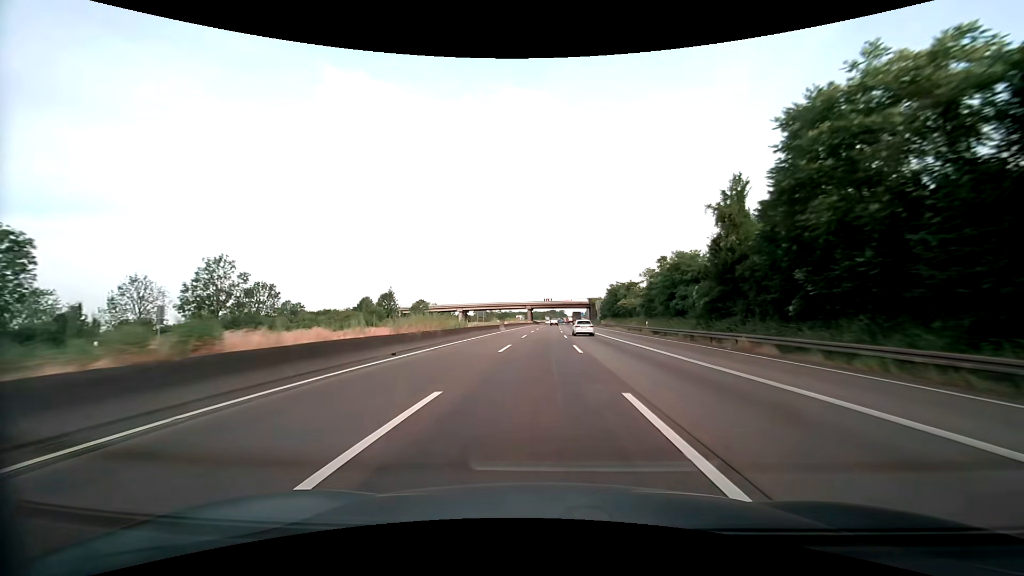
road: motorway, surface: asphalt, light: Day
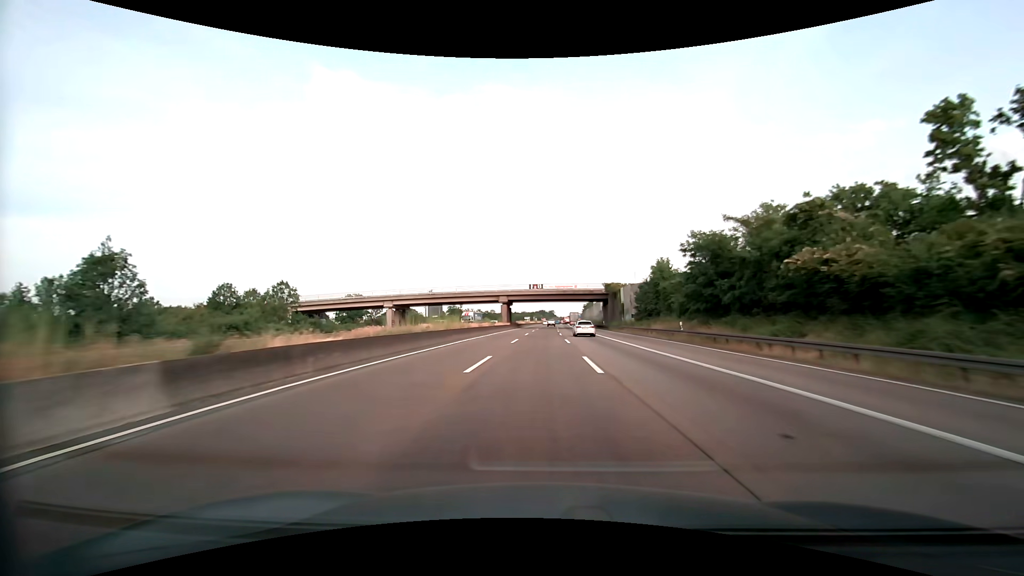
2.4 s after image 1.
(+0.6, +62.3) m; +1°
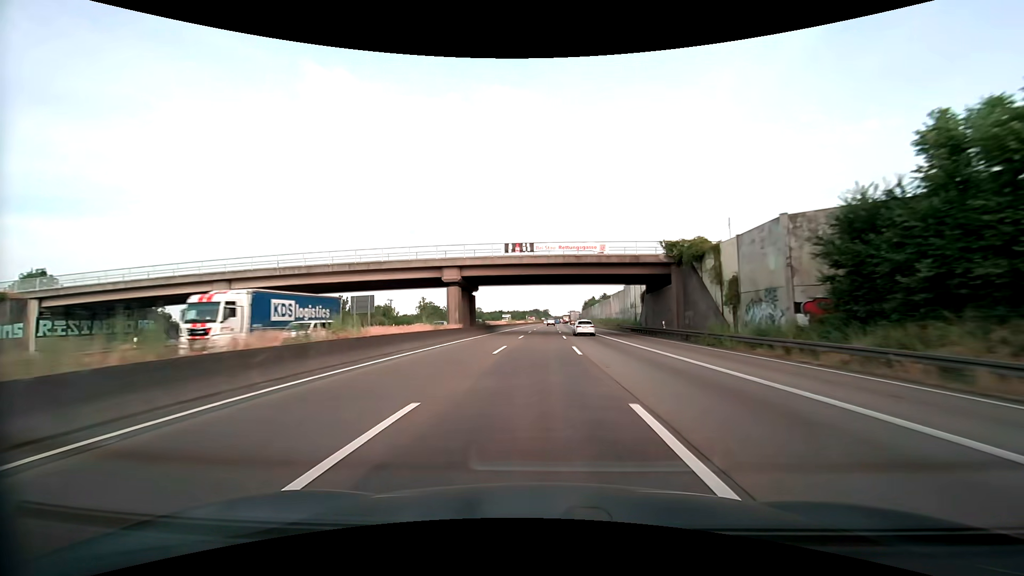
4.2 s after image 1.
(+0.3, +46.9) m; +1°
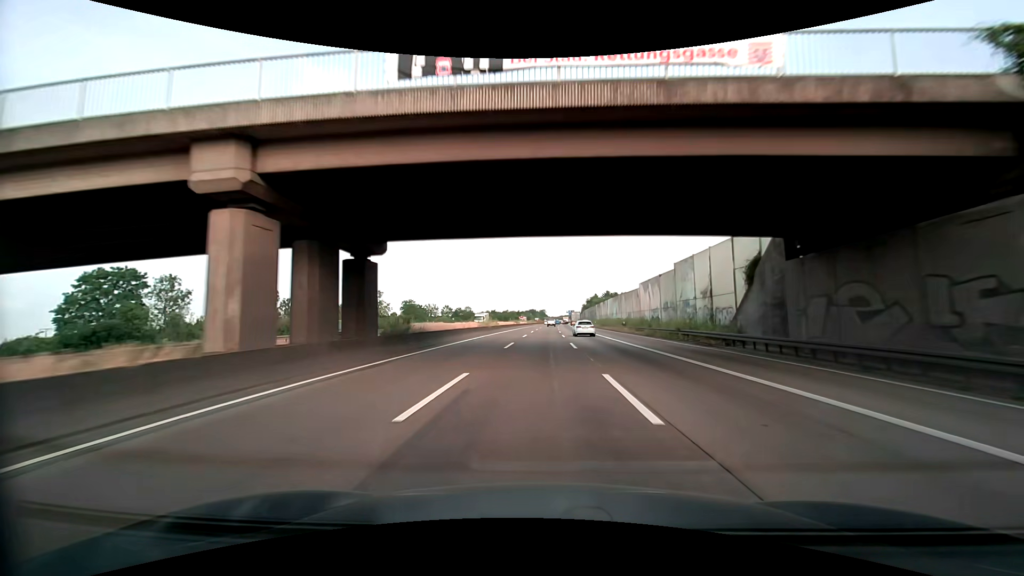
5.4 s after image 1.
(+0.1, +31.3) m; 0°
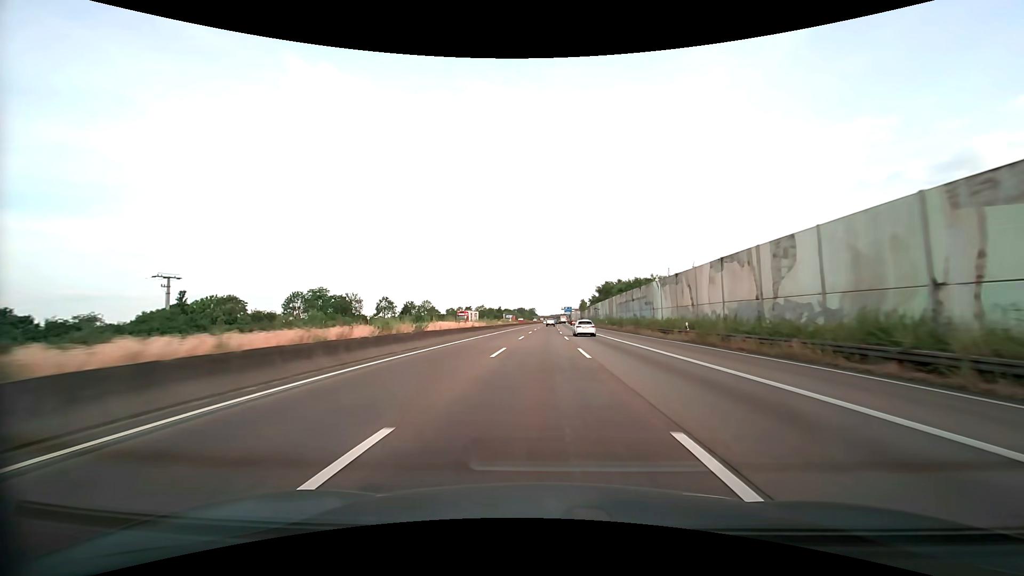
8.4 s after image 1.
(+0.7, +78.5) m; +1°
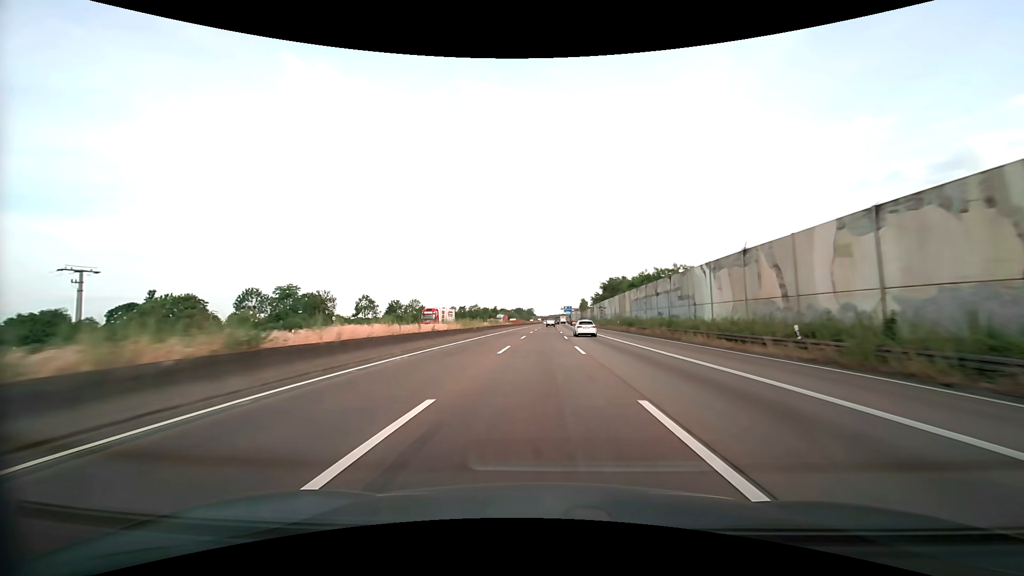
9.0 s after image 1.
(+0.1, +15.7) m; 0°
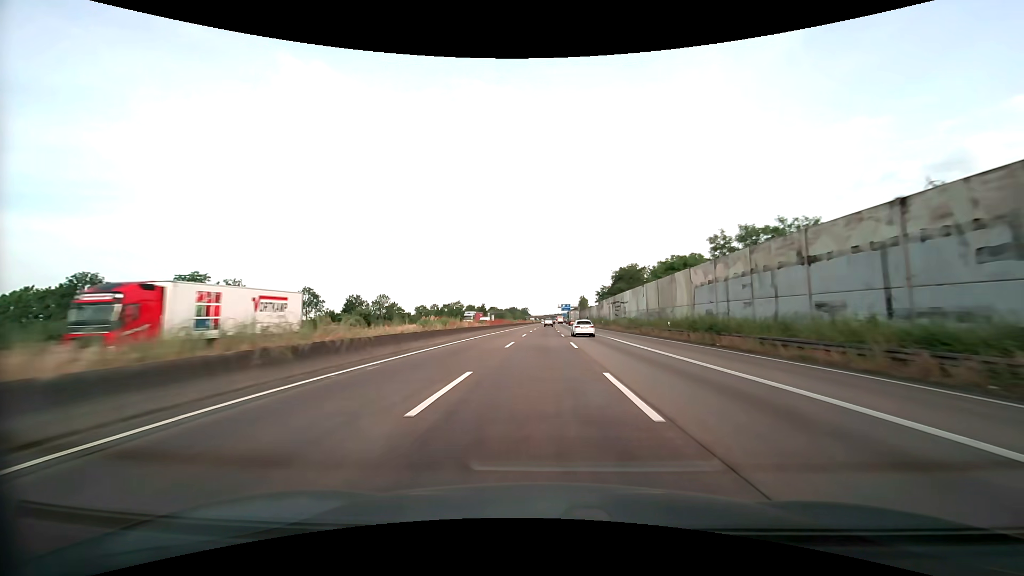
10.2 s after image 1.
(+0.1, +31.5) m; 0°
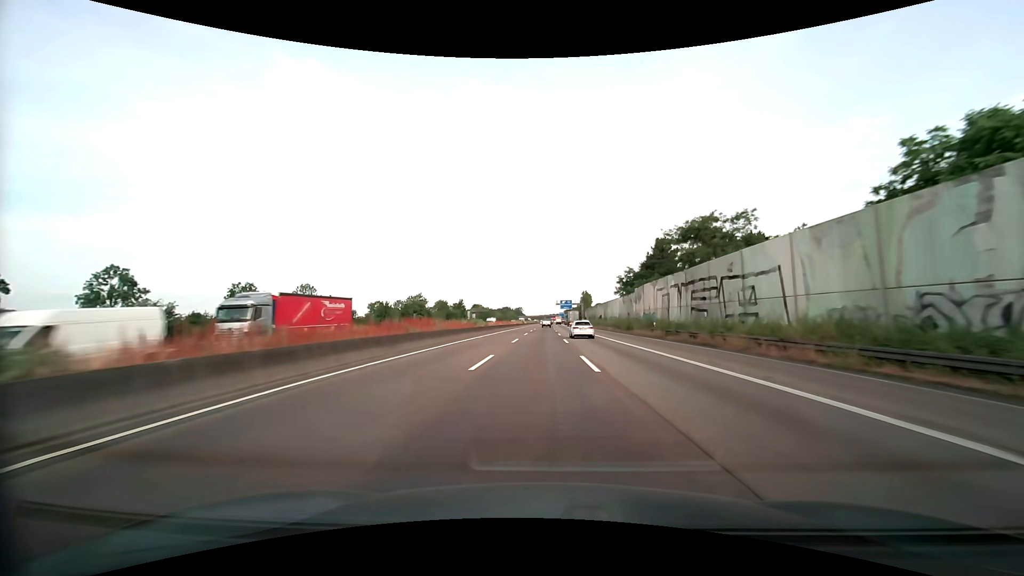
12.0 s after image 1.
(+0.3, +47.3) m; +1°
(0, +10) (0, +20) (0, +30) (0, +40) (0, +50) (0, +60) (0, +70) (+1, +80) (+1, +90) (+1, +100) m
